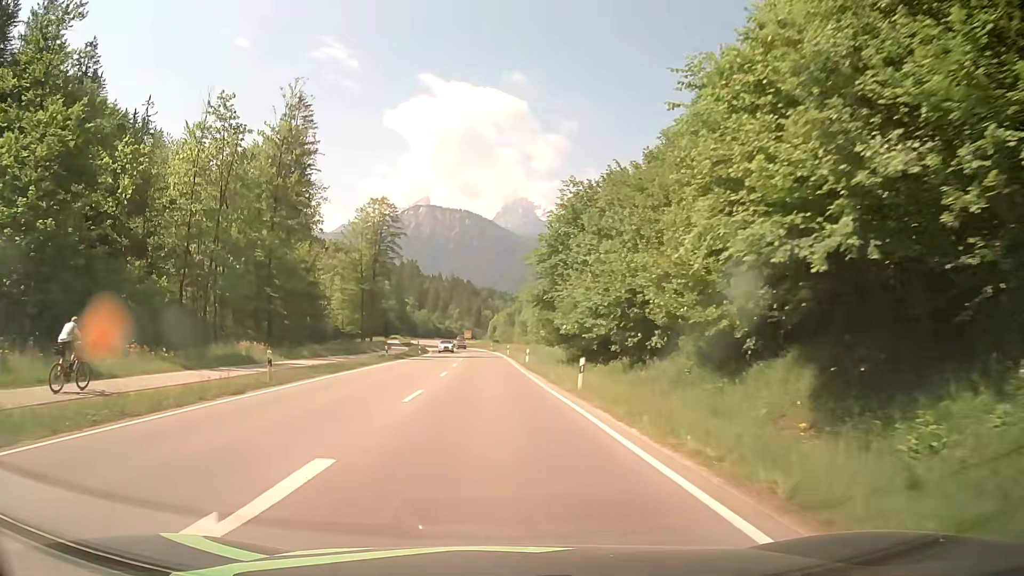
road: primary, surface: asphalt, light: Day
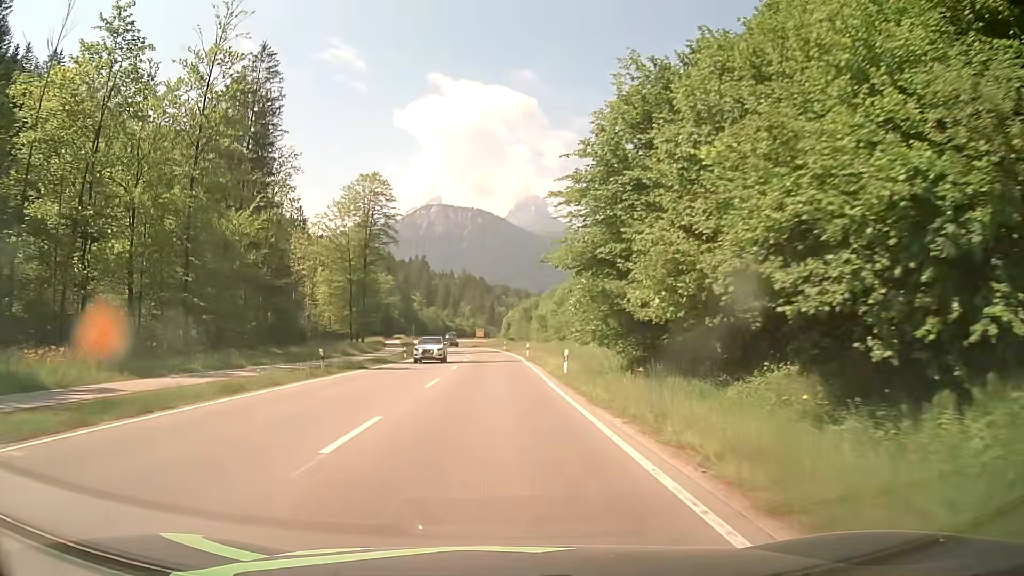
(-0.4, +19.4) m; -2°
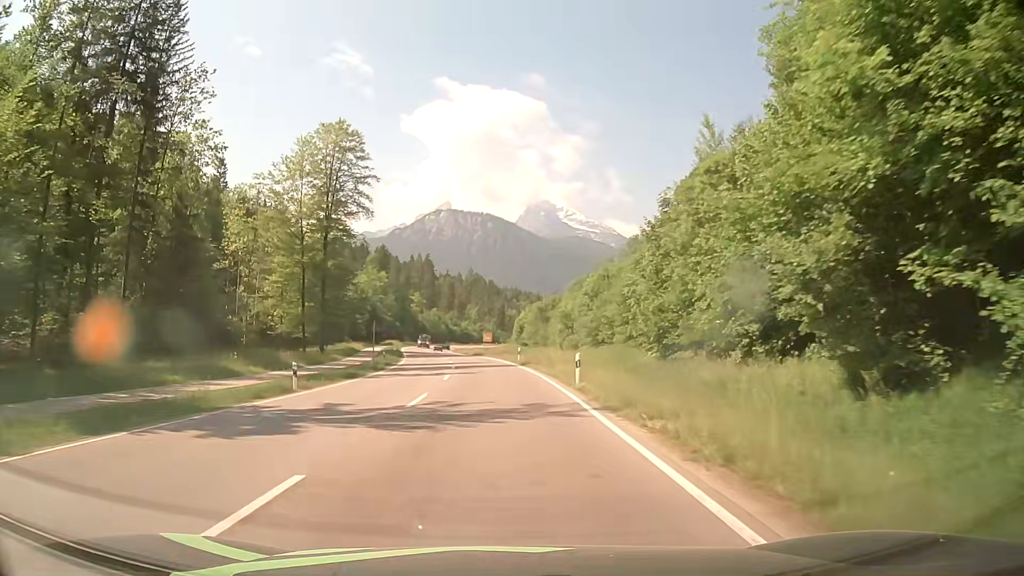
(-0.2, +29.1) m; 0°
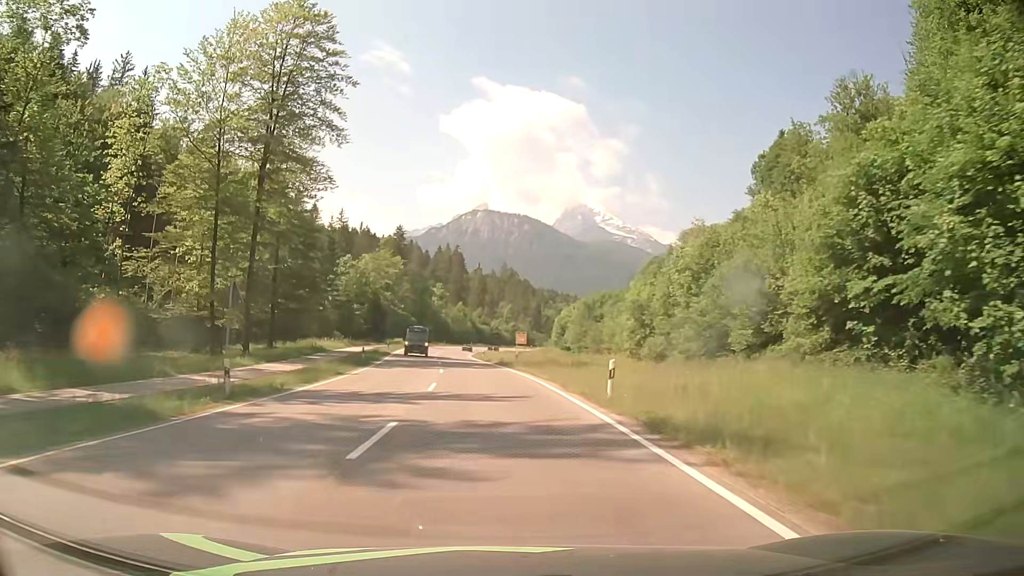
(-0.8, +31.1) m; -3°
(0, +10) (0, +20) (-1, +30) (-2, +40) (-3, +50) (-4, +60) (-5, +70) (-6, +80) (-7, +90) (-7, +100) m
